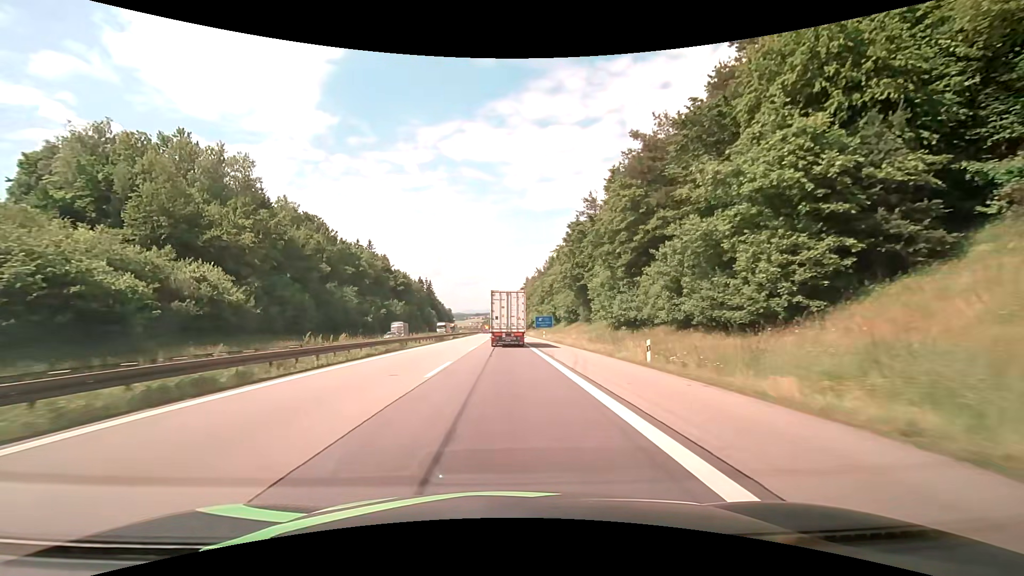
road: motorway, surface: asphalt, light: Day
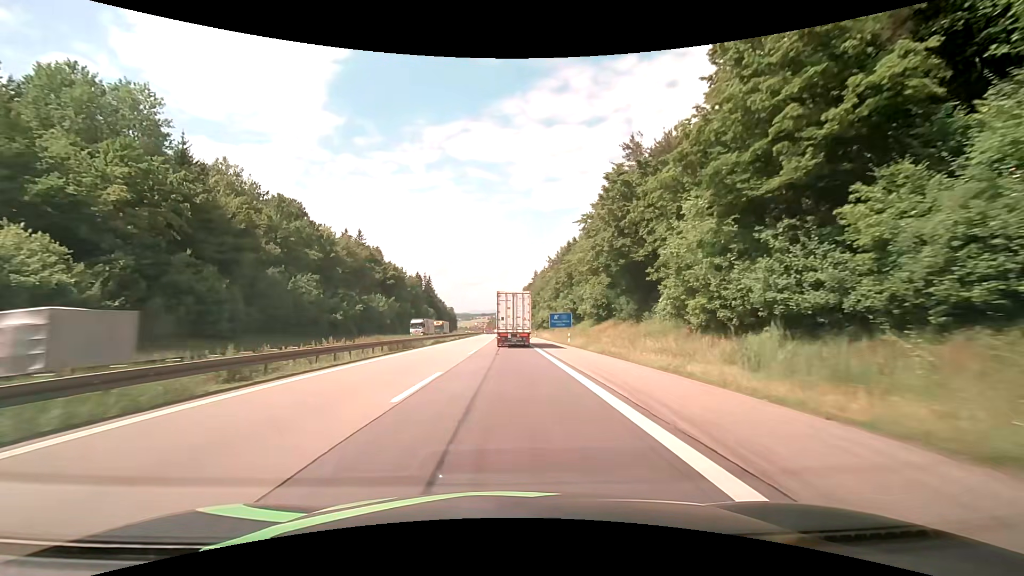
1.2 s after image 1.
(-0.3, +22.8) m; -1°
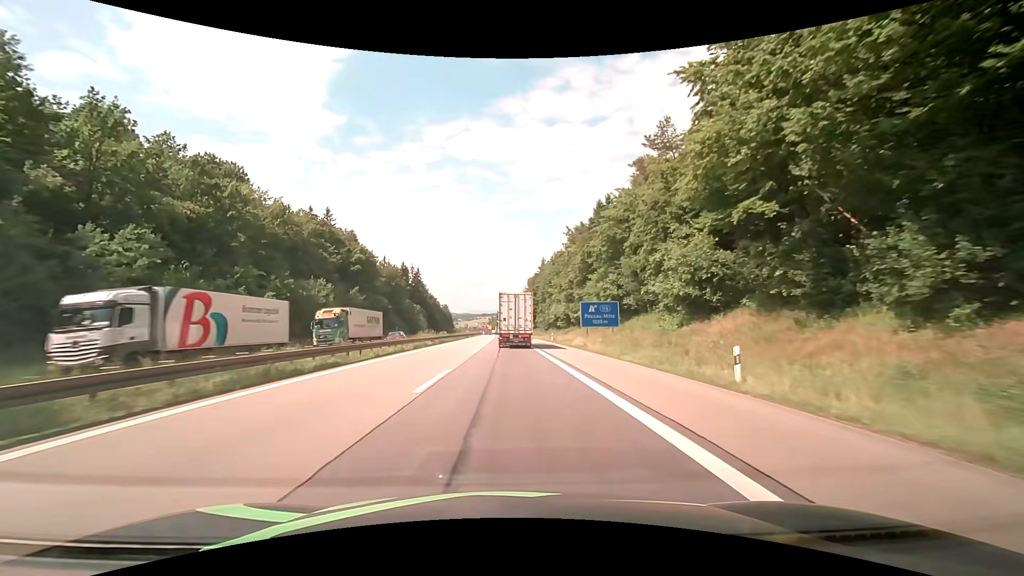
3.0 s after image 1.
(0.0, +34.7) m; +1°
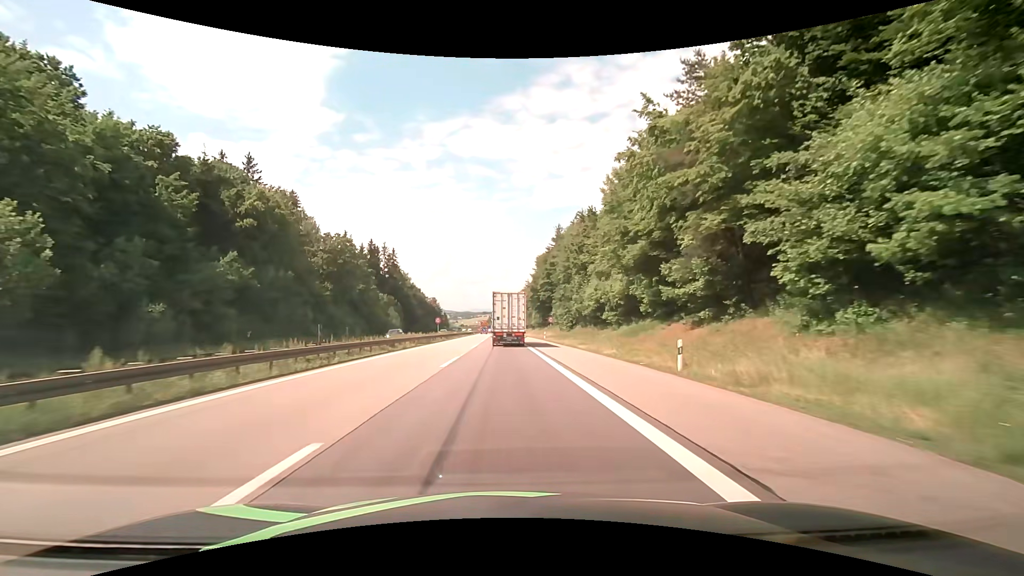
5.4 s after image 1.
(-0.5, +47.0) m; 0°
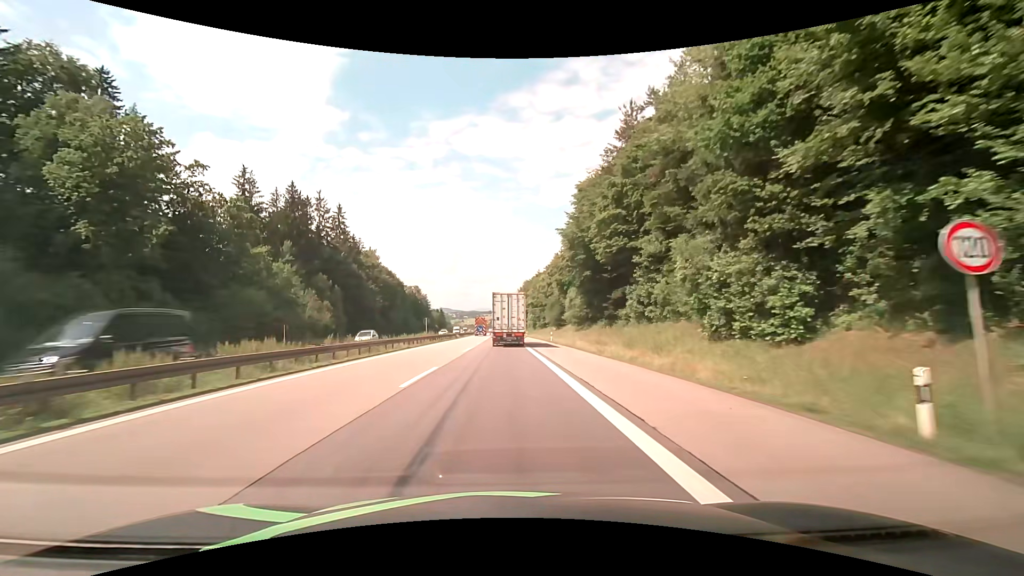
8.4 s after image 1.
(-0.9, +60.0) m; -1°
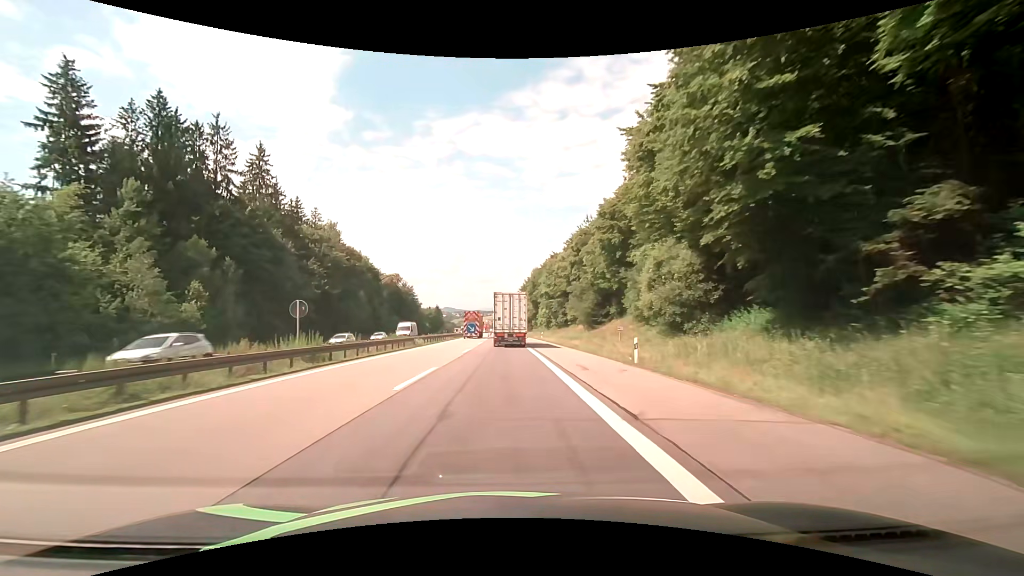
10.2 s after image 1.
(-0.2, +36.4) m; 0°
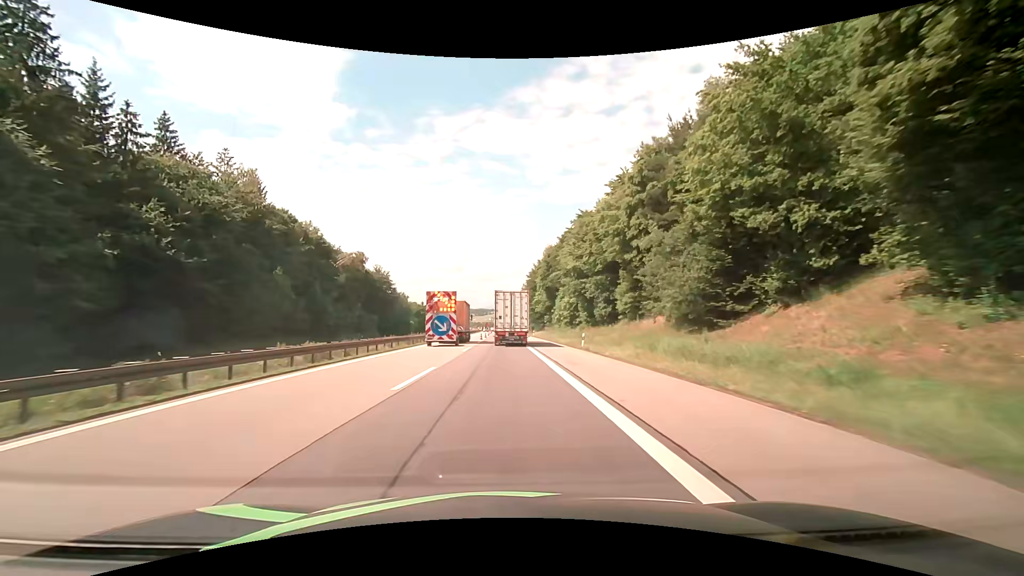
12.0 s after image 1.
(-0.2, +36.2) m; -1°
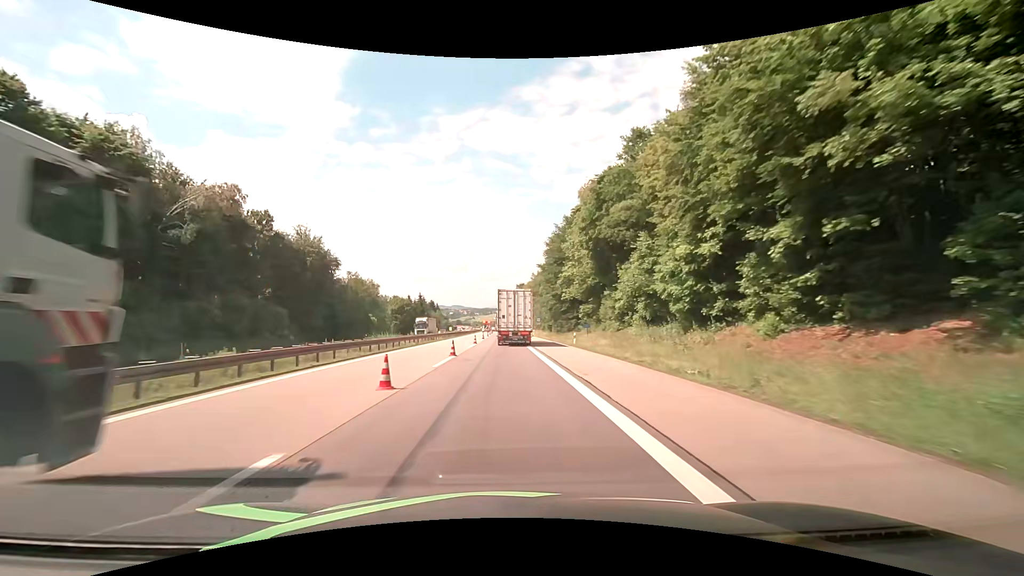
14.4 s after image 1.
(-0.1, +47.7) m; -1°
(0, +10) (0, +20) (0, +30) (0, +40) (0, +50) (0, +60) (0, +70) (0, +80) (0, +90) (0, +100) m
